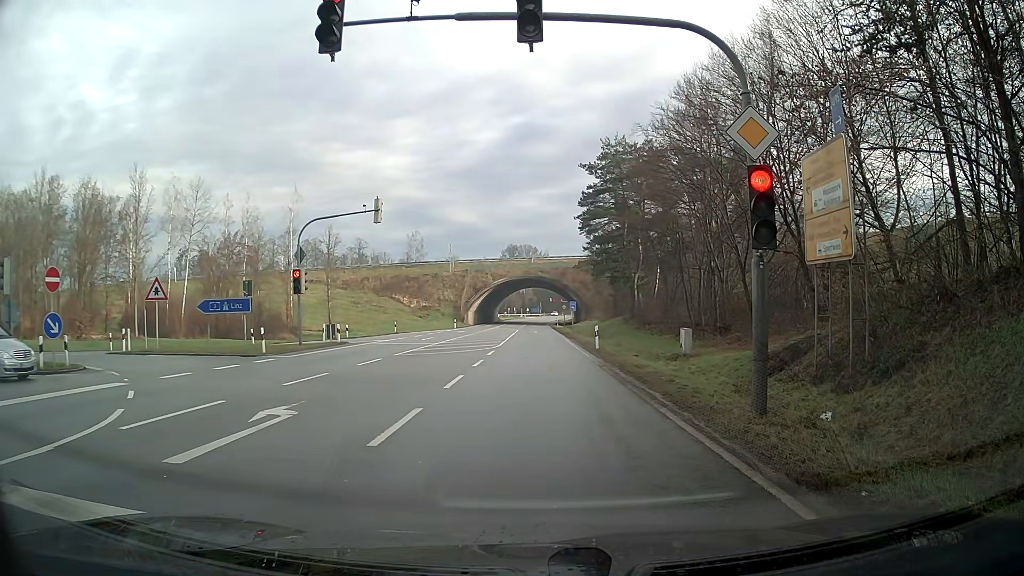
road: secondary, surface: asphalt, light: Day
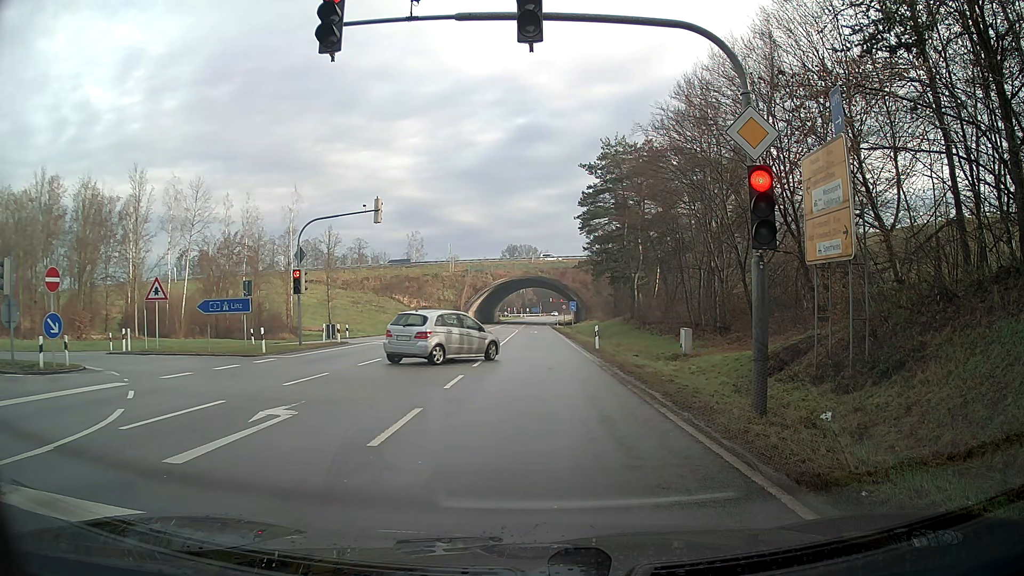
(0.0, 0.0) m; 0°
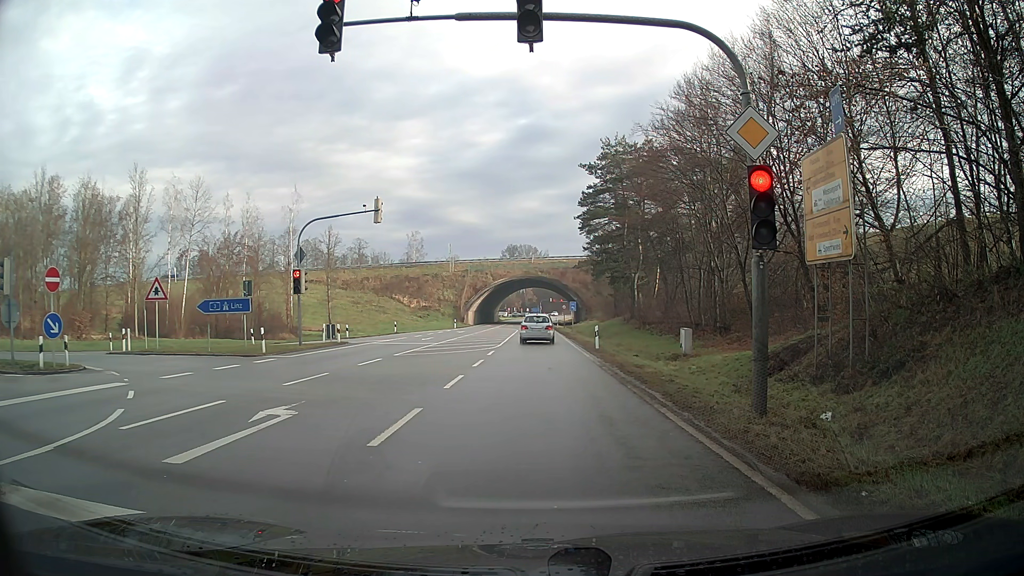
(0.0, 0.0) m; 0°
(0, +10) (-1, +20) (-1, +30) (-1, +40) (-2, +50) (-2, +60) (-2, +70) (-3, +80) (-3, +90) (-3, +100) m
